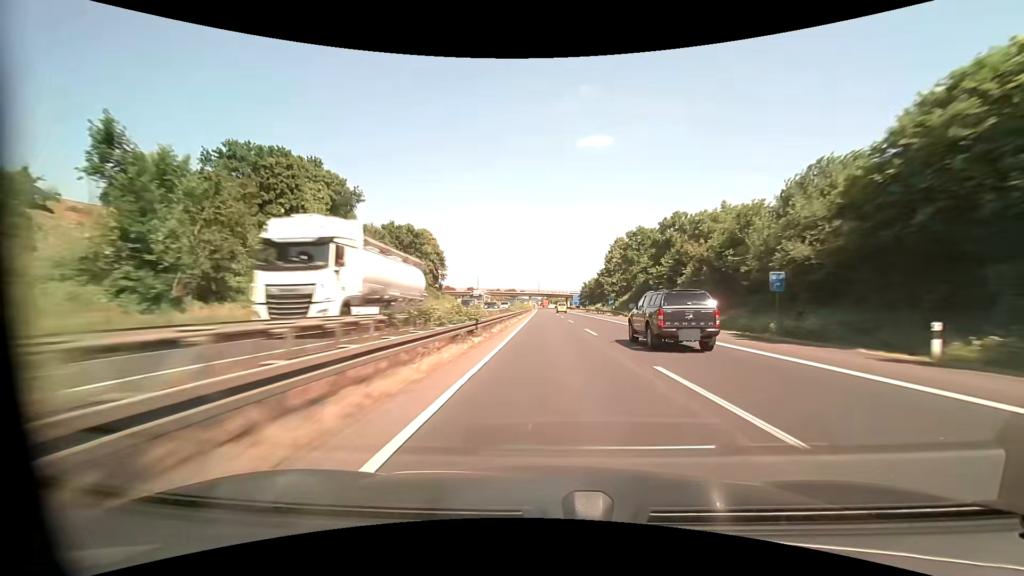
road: motorway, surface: asphalt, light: Day
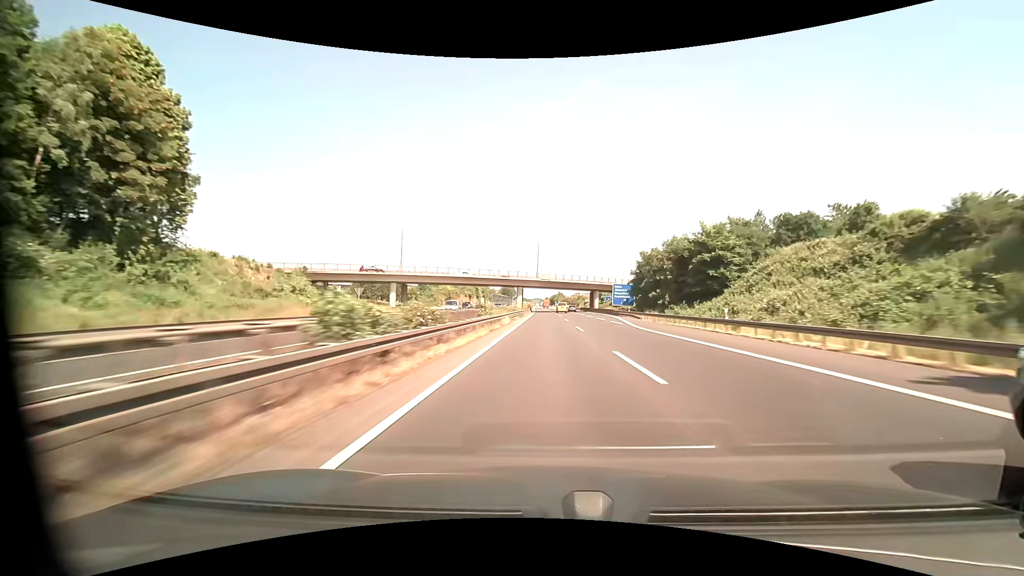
(-0.2, +104.0) m; -1°
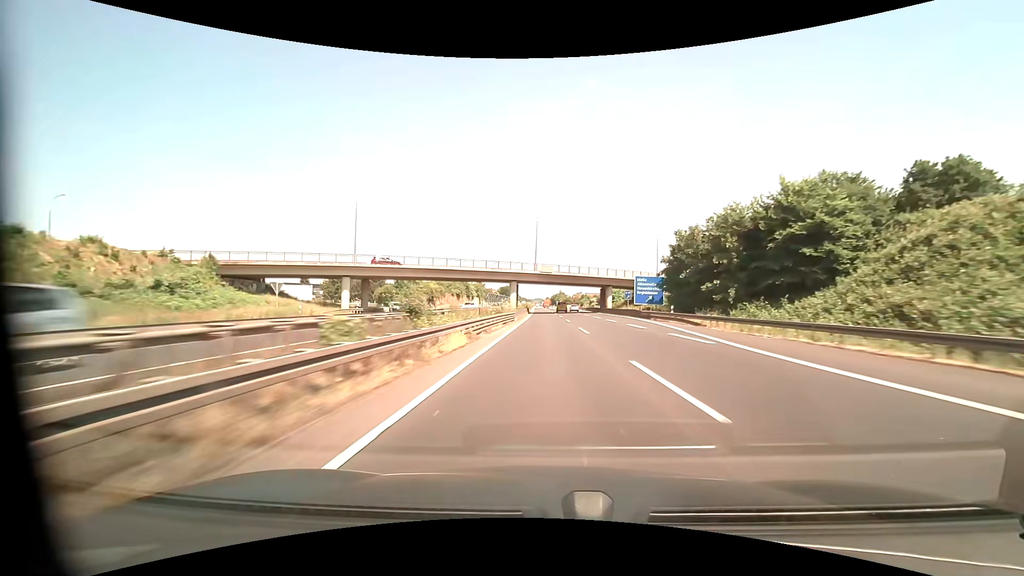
(0.0, +20.8) m; 0°
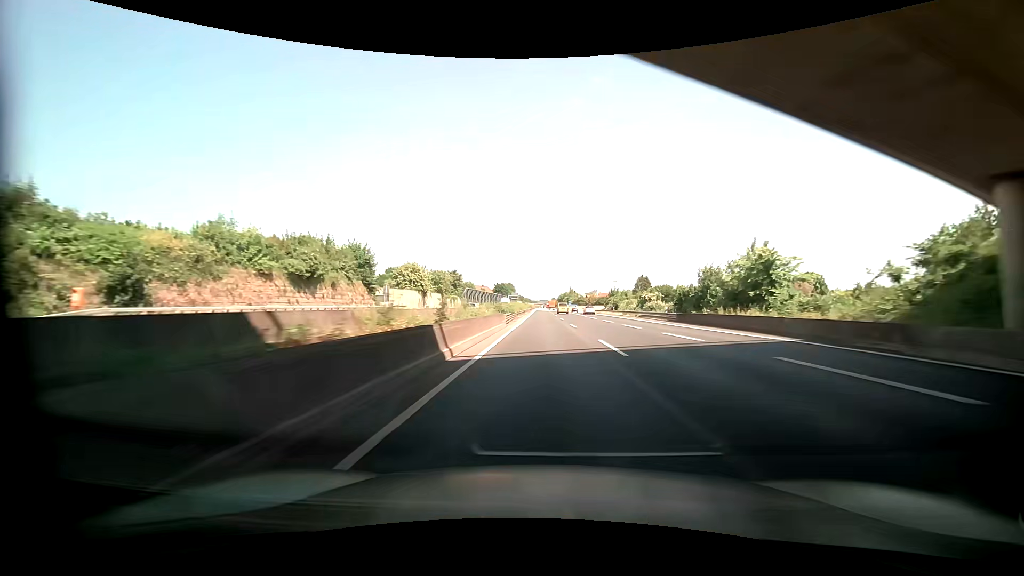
(-0.4, +83.0) m; -1°
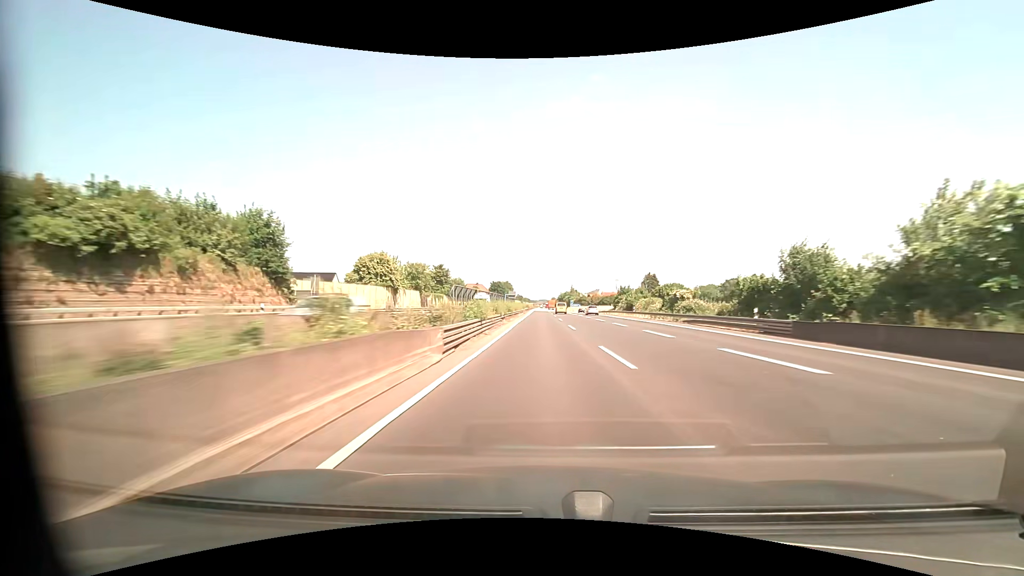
(0.0, +20.7) m; 0°
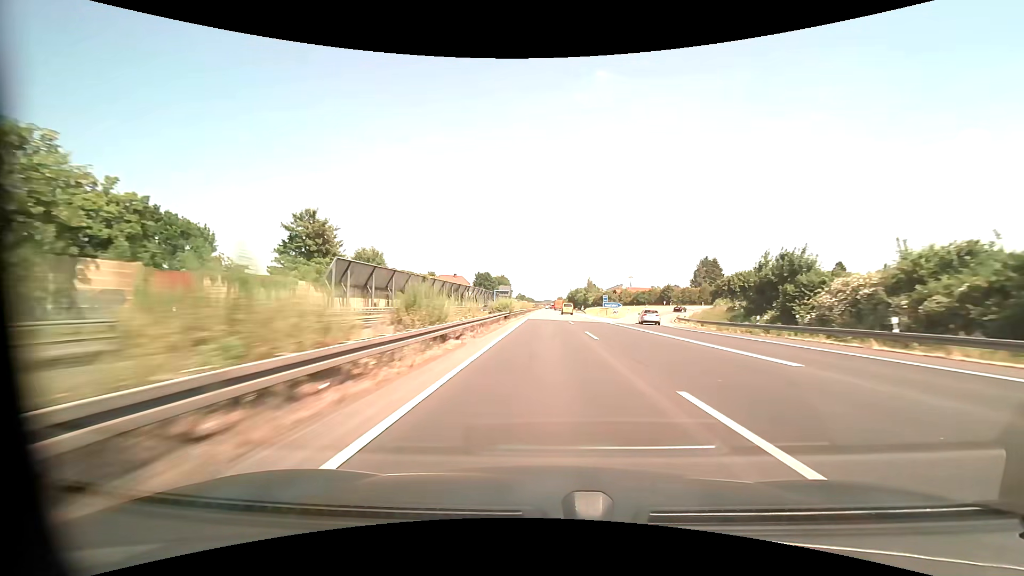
(-0.8, +82.9) m; 0°
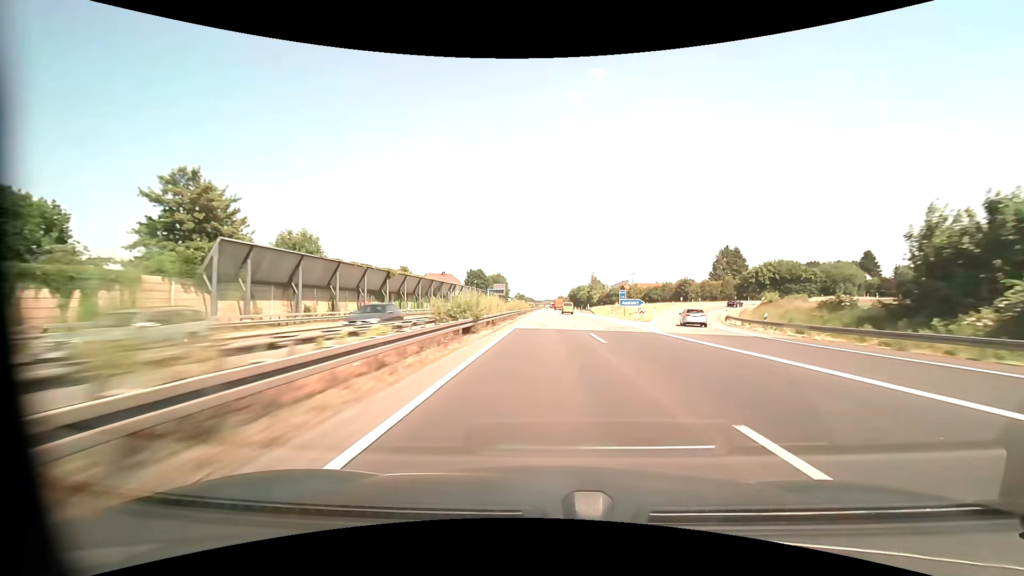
(0.0, +20.7) m; 0°
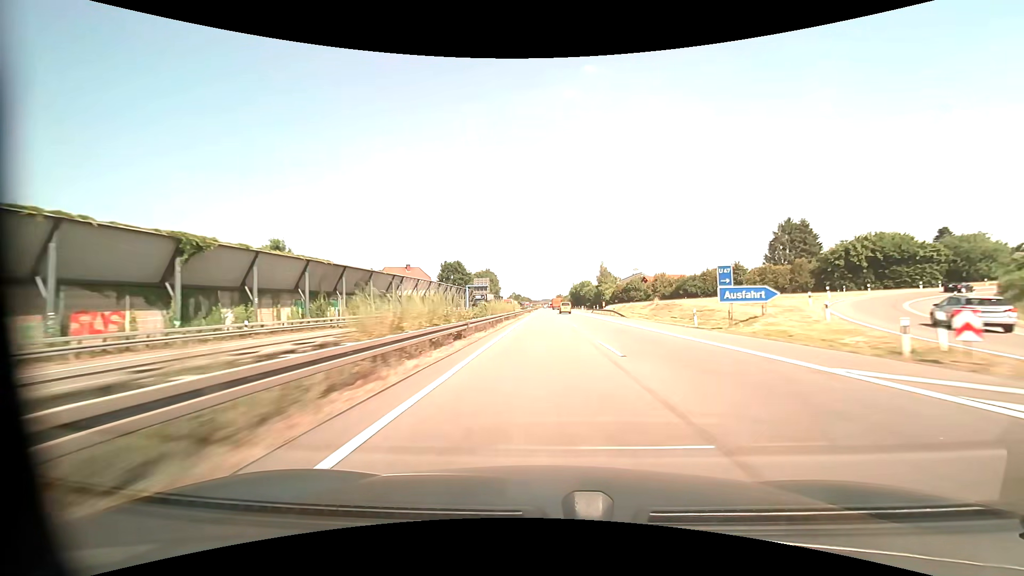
(+0.1, +41.3) m; 0°
(0, +10) (0, +20) (0, +30) (0, +40) (0, +50) (0, +60) (0, +70) (0, +80) (0, +90) (0, +100) m
